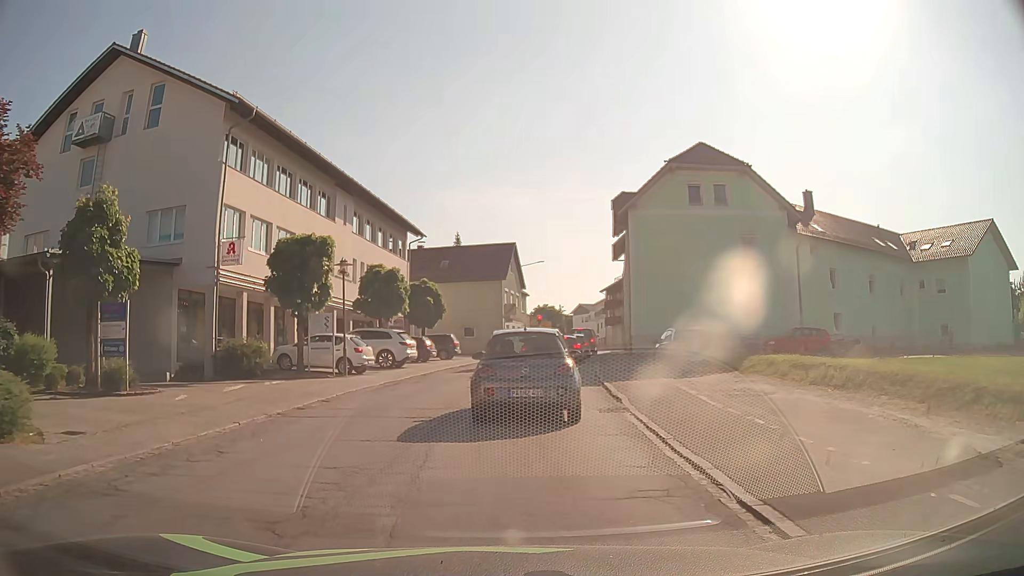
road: secondary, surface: asphalt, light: Day
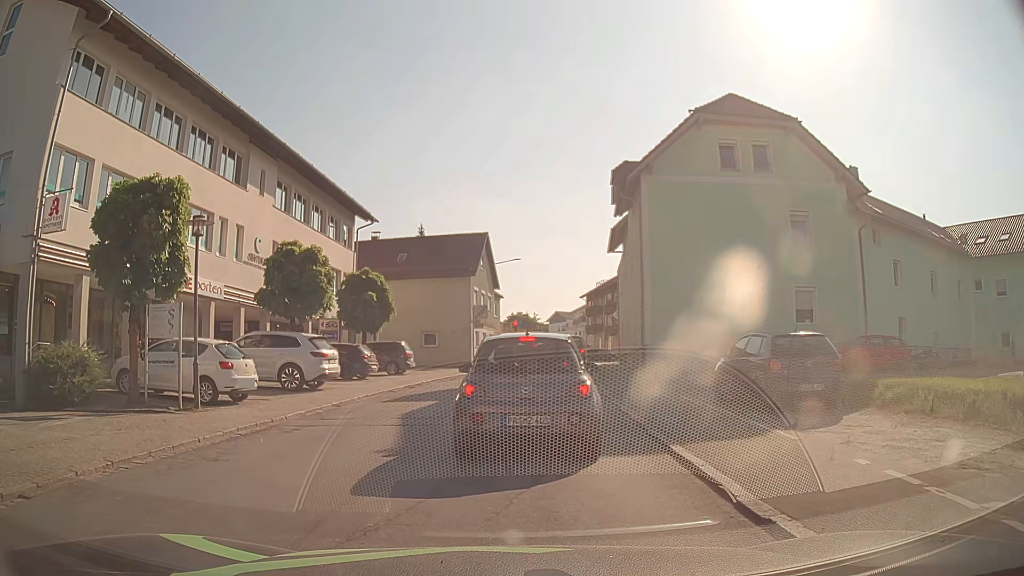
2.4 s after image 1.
(-0.2, +9.7) m; +1°
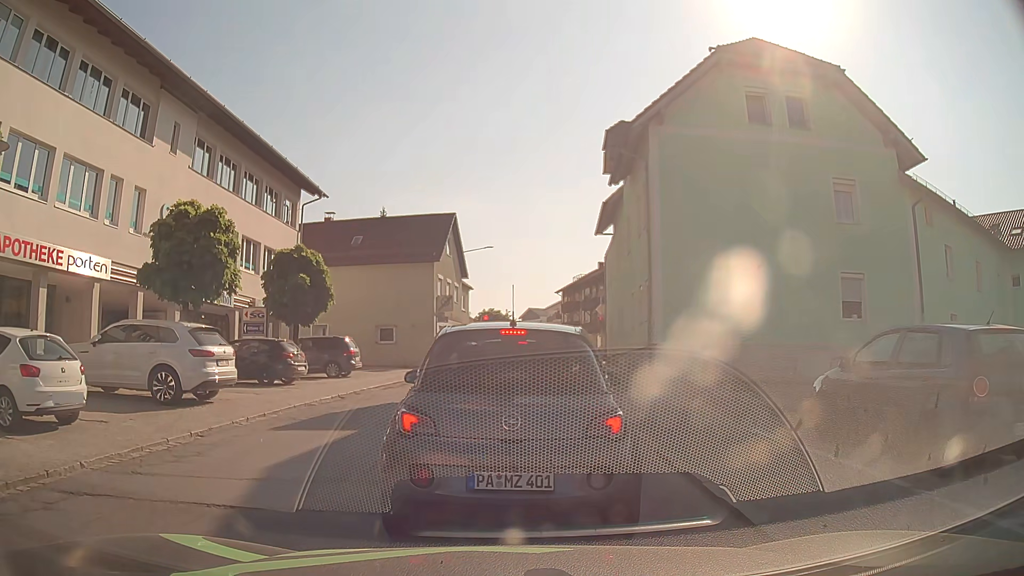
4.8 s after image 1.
(+0.1, +6.0) m; 0°
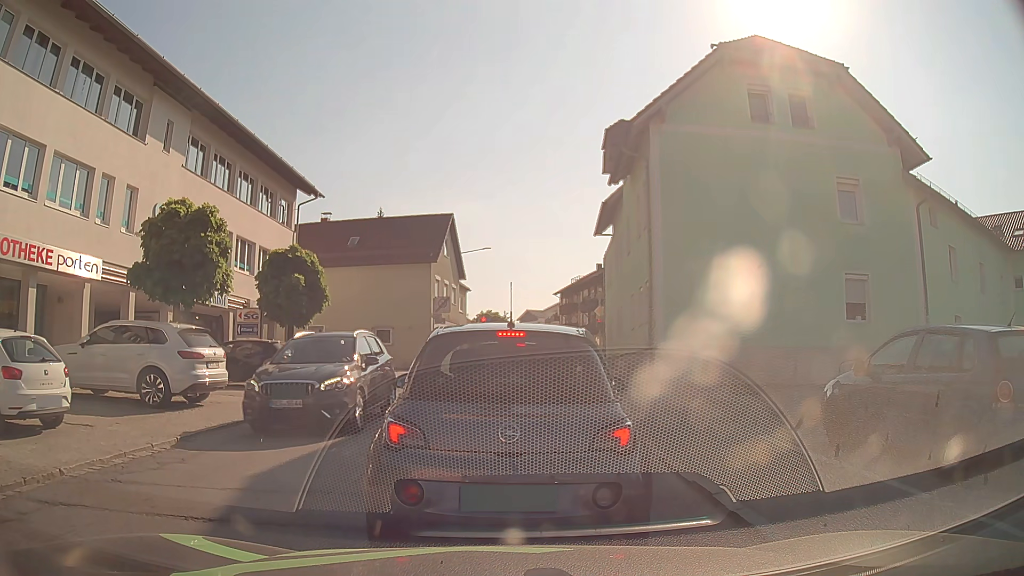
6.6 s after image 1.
(0.0, +0.5) m; 0°
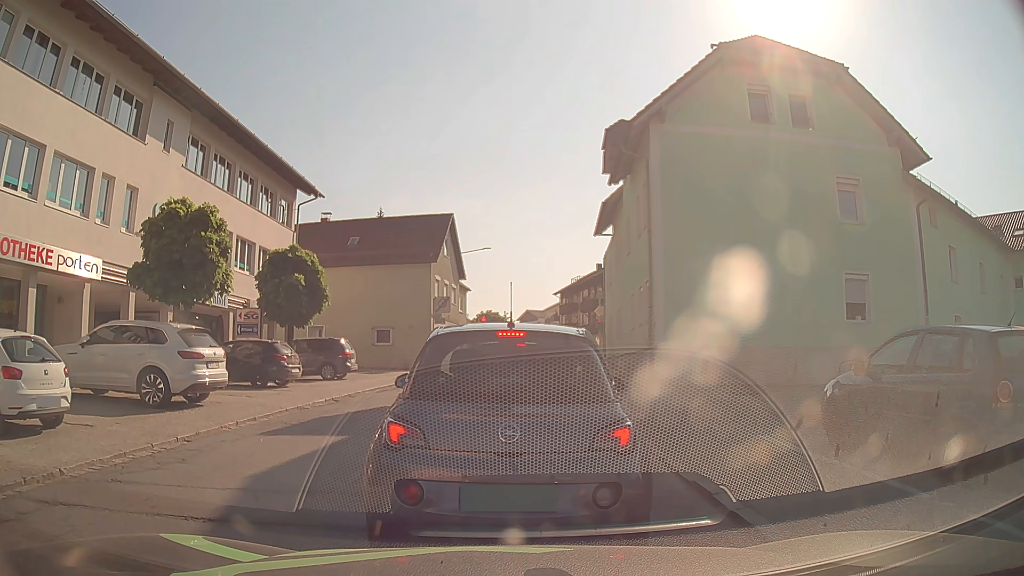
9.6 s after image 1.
(0.0, 0.0) m; 0°
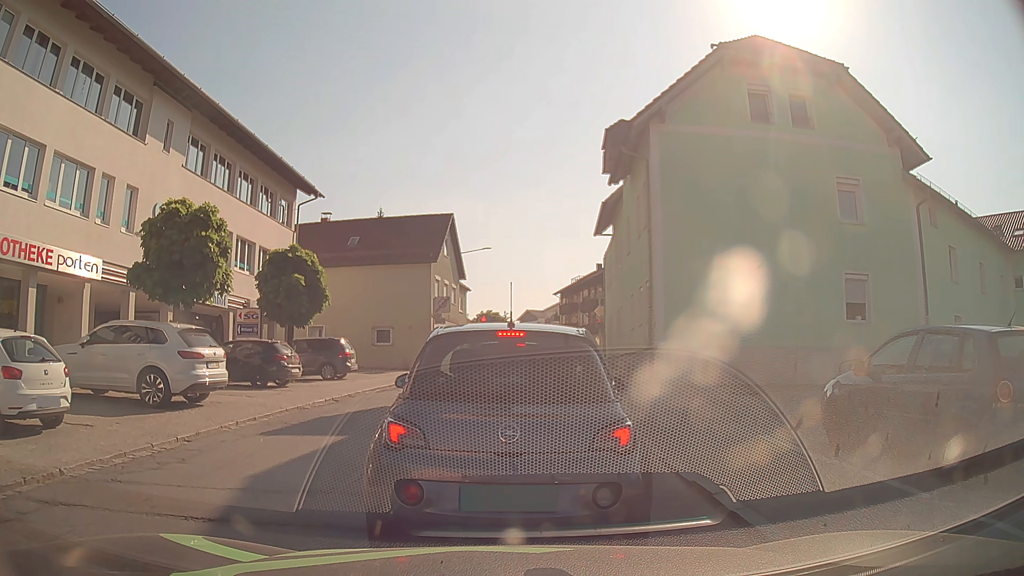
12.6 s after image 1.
(0.0, 0.0) m; 0°
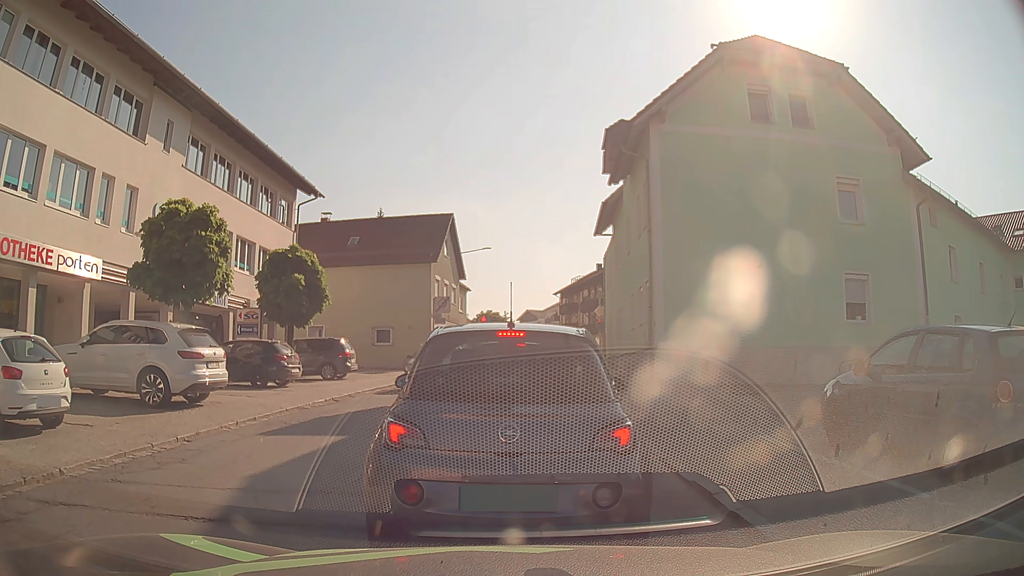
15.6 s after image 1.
(0.0, 0.0) m; 0°
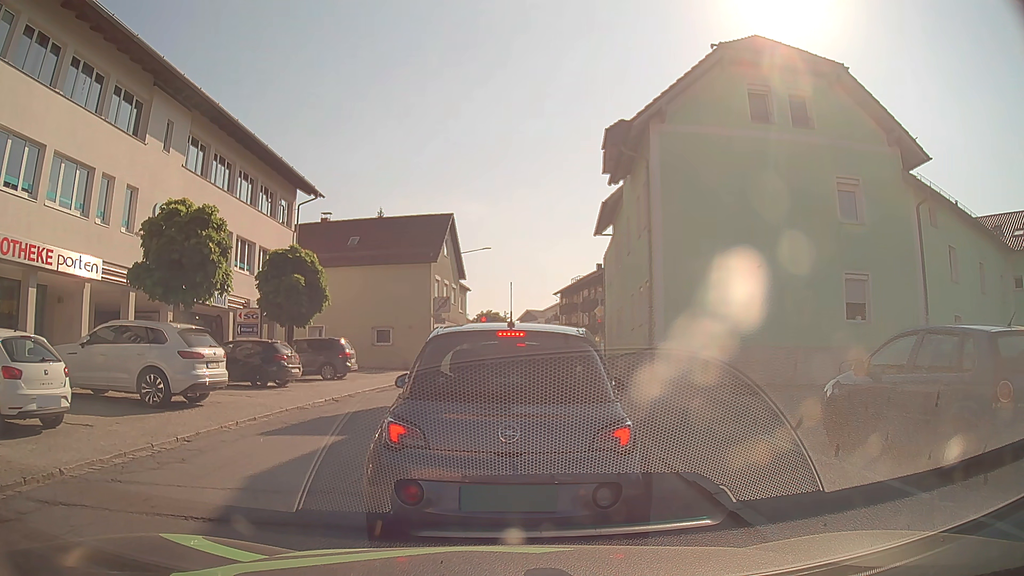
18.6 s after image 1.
(0.0, 0.0) m; 0°
(0, +10) (+1, +20) (+2, +30) (+3, +40) (+5, +50) (+6, +60) (+1, +68) (-9, +69) (-19, +69) (-29, +68) m
